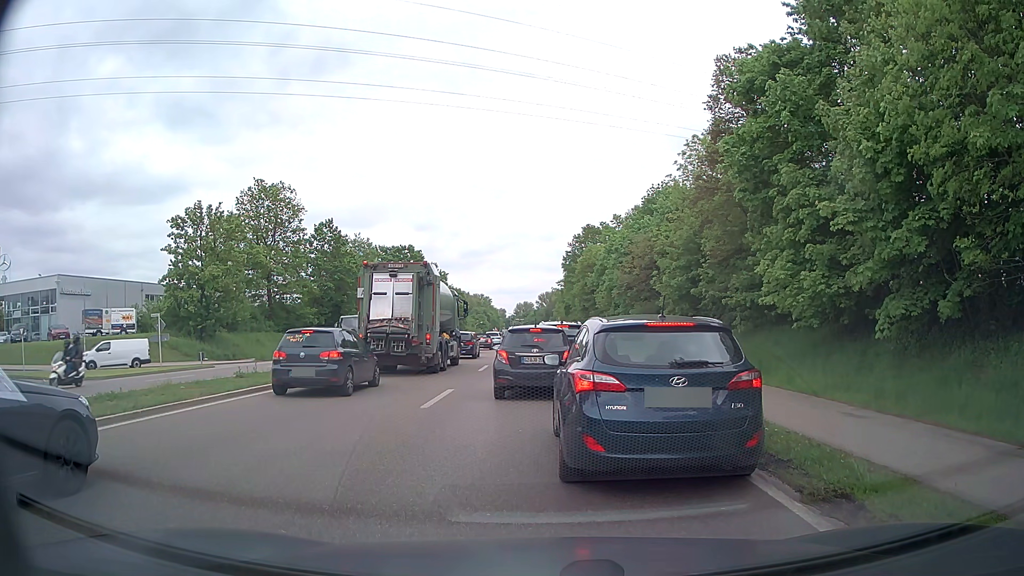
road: primary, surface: asphalt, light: Day
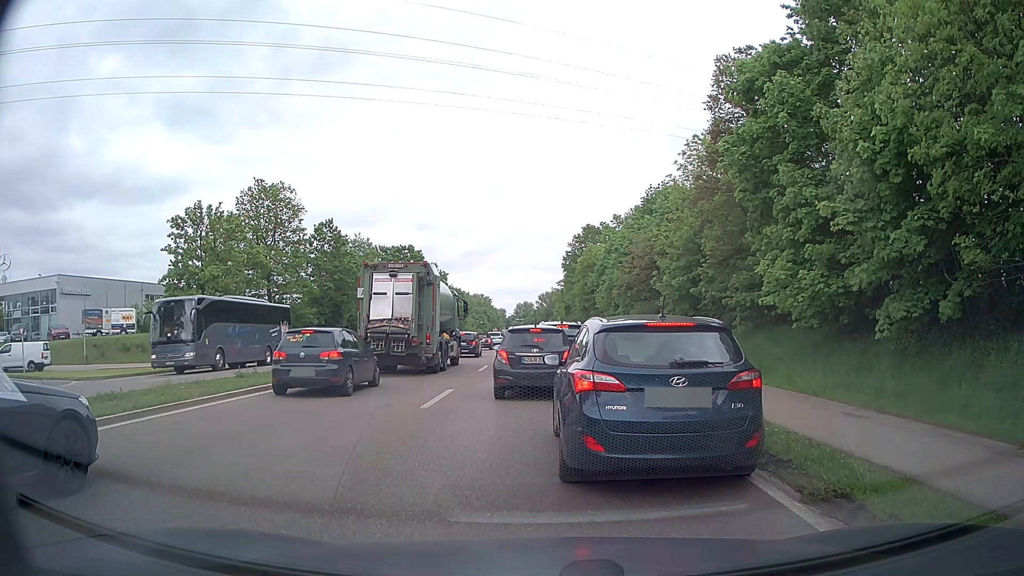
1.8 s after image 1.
(0.0, 0.0) m; 0°
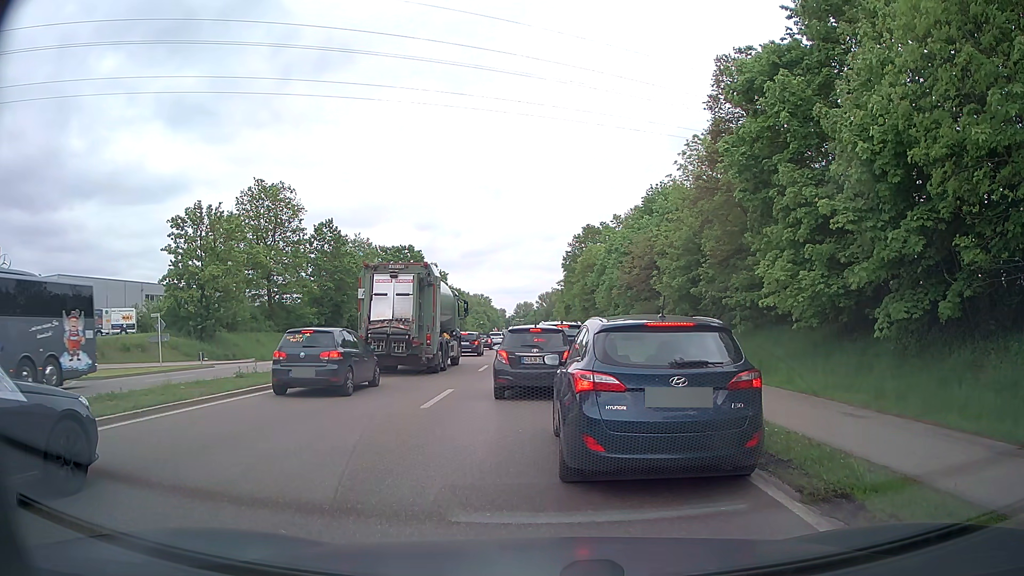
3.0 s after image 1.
(0.0, 0.0) m; 0°
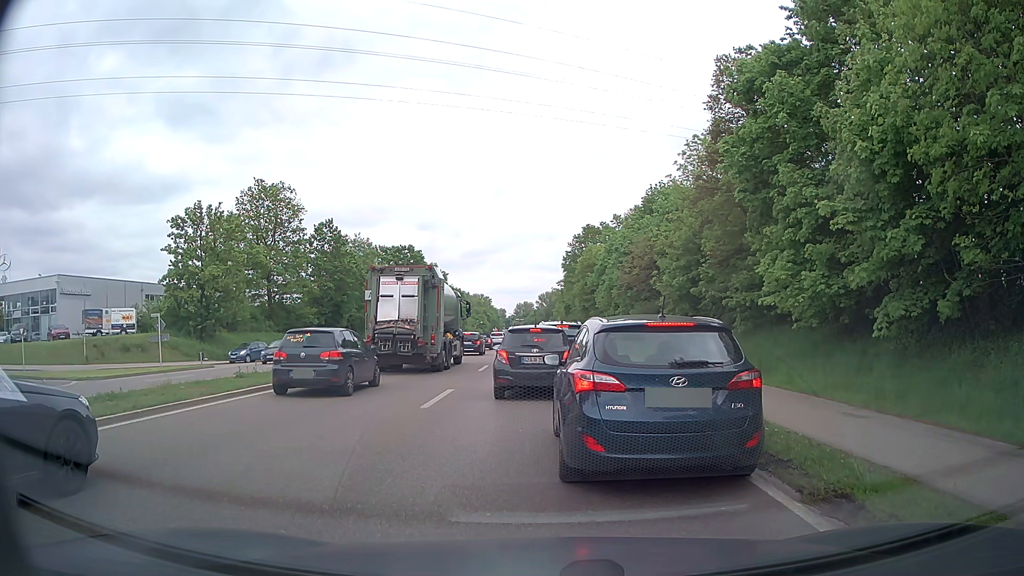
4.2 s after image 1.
(0.0, 0.0) m; 0°
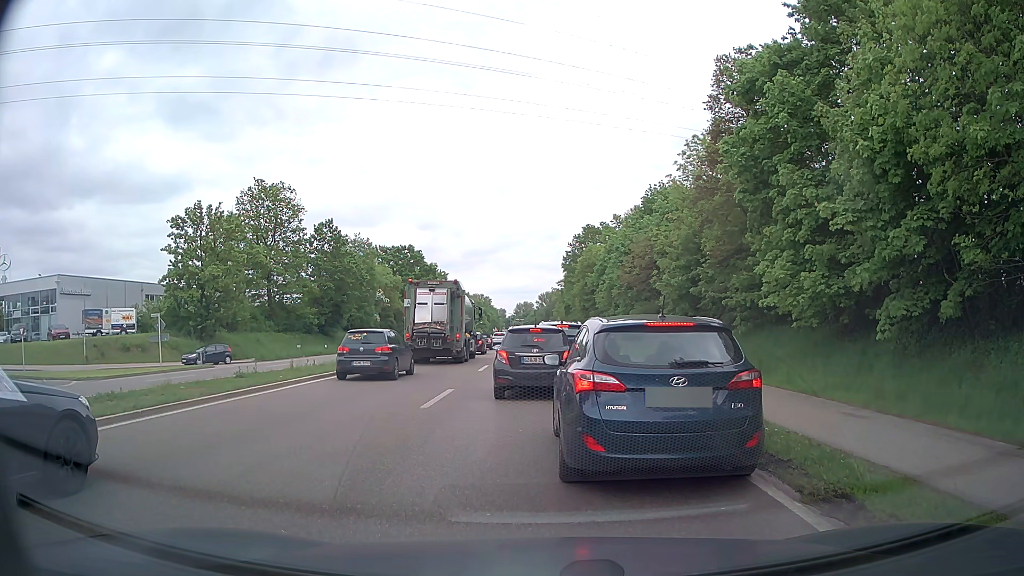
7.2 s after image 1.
(0.0, 0.0) m; 0°
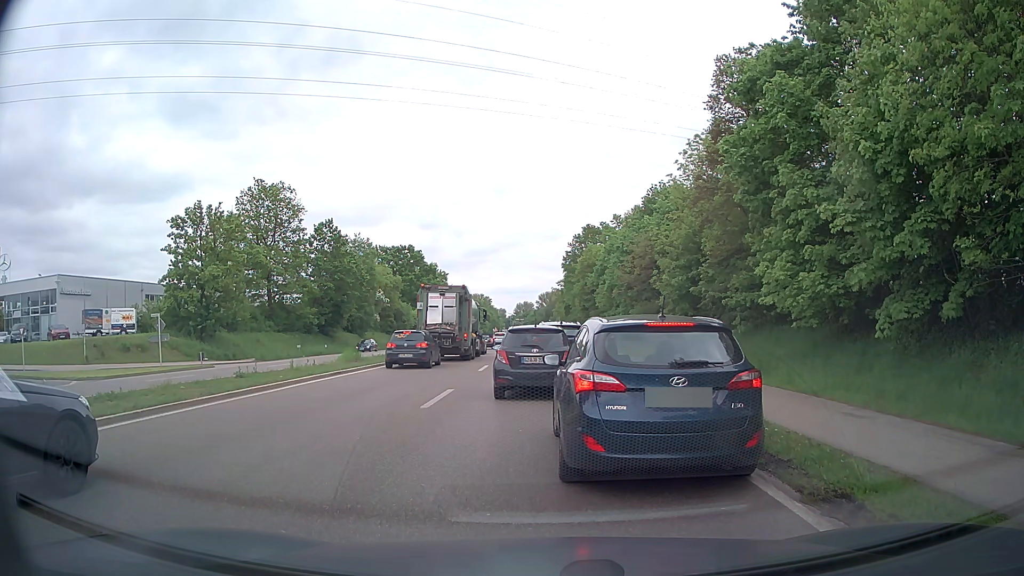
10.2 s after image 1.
(0.0, 0.0) m; 0°
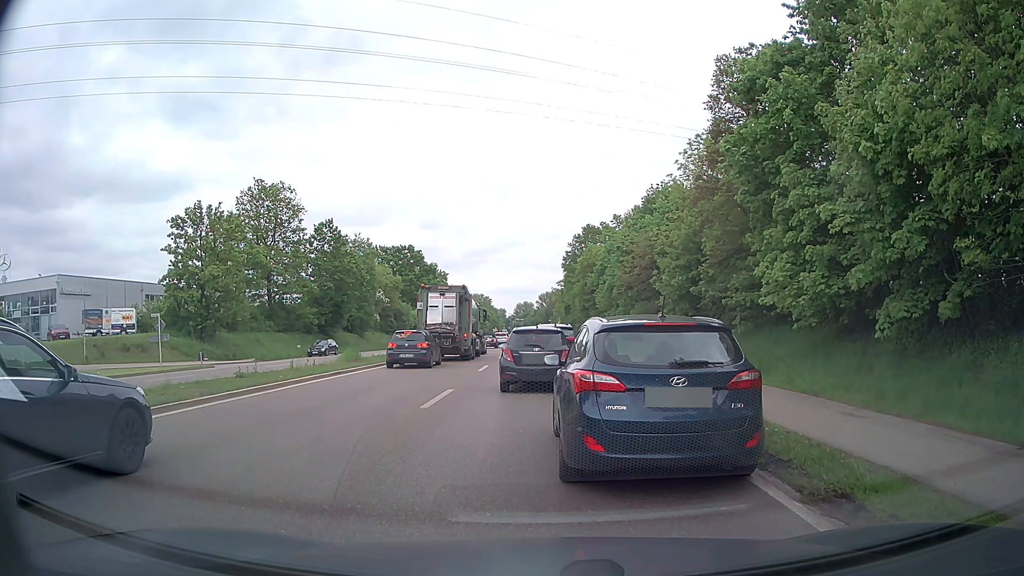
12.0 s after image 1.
(0.0, 0.0) m; 0°
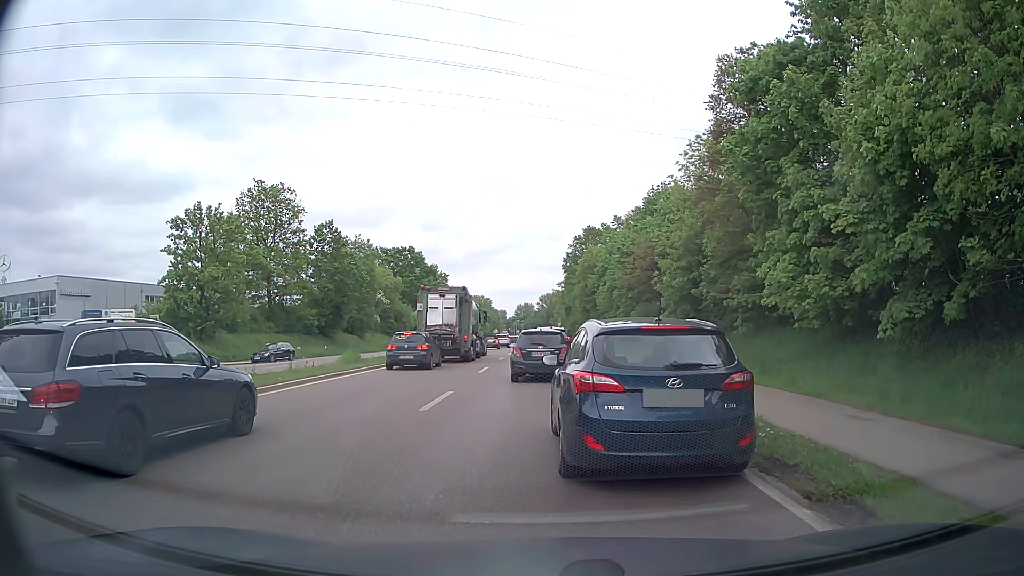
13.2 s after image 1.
(0.0, +0.2) m; 0°
